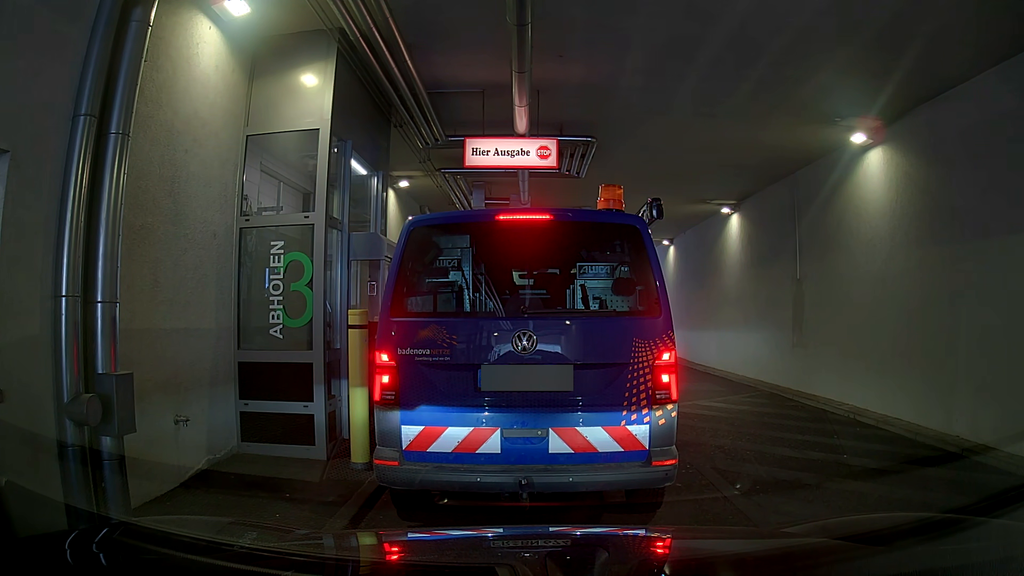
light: Day
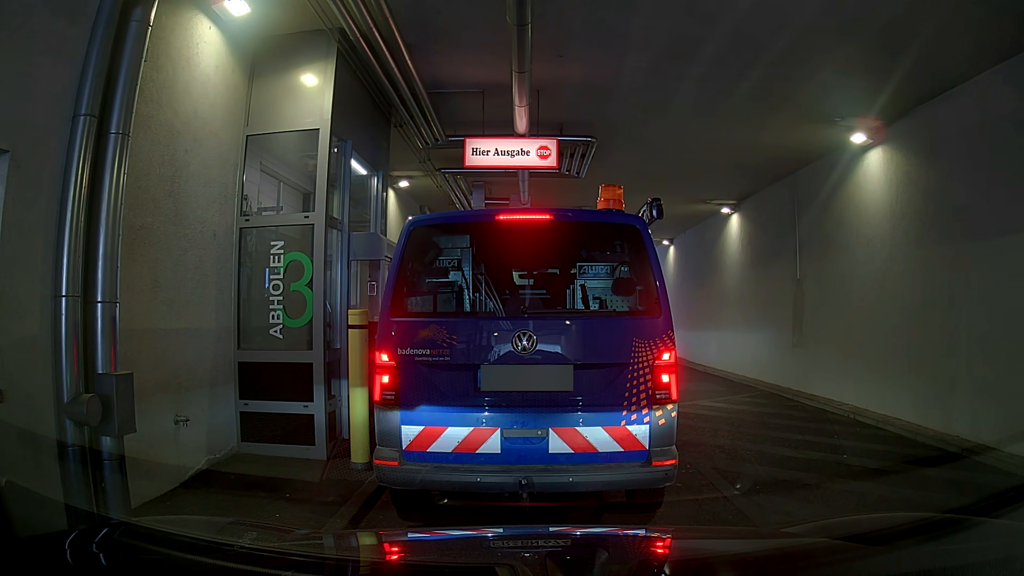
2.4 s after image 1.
(0.0, 0.0) m; 0°
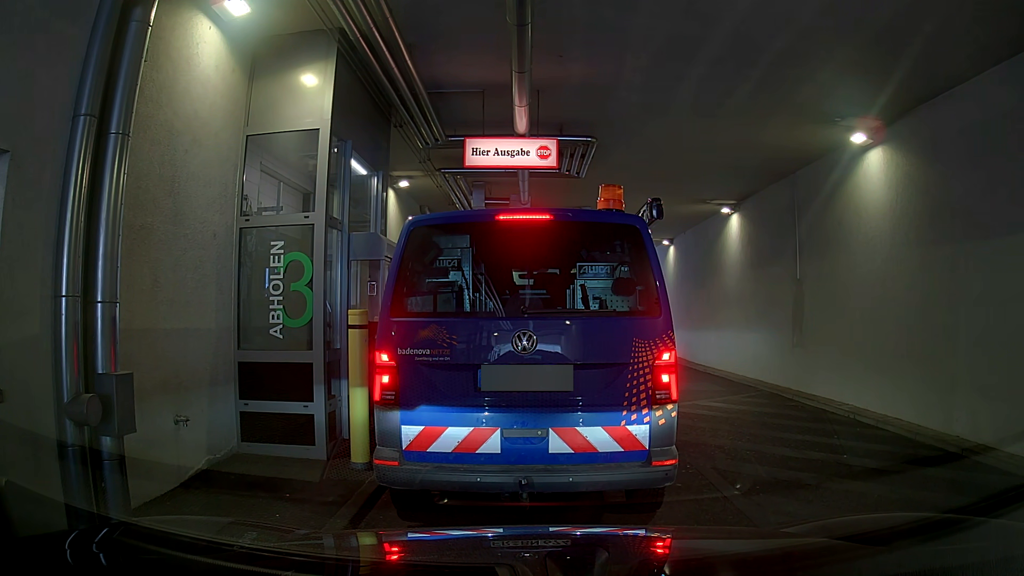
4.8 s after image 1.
(0.0, 0.0) m; 0°
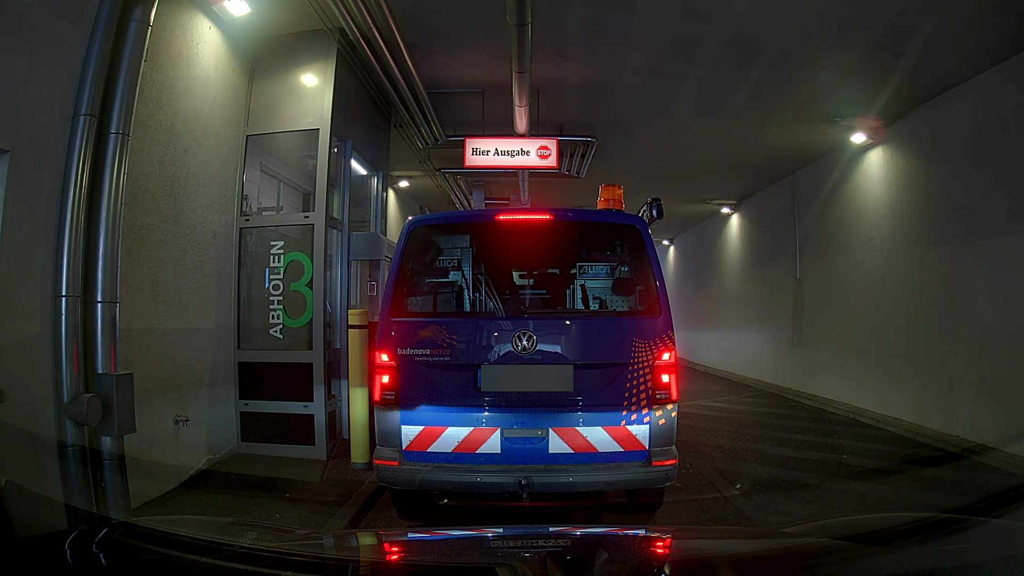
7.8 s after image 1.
(0.0, 0.0) m; 0°
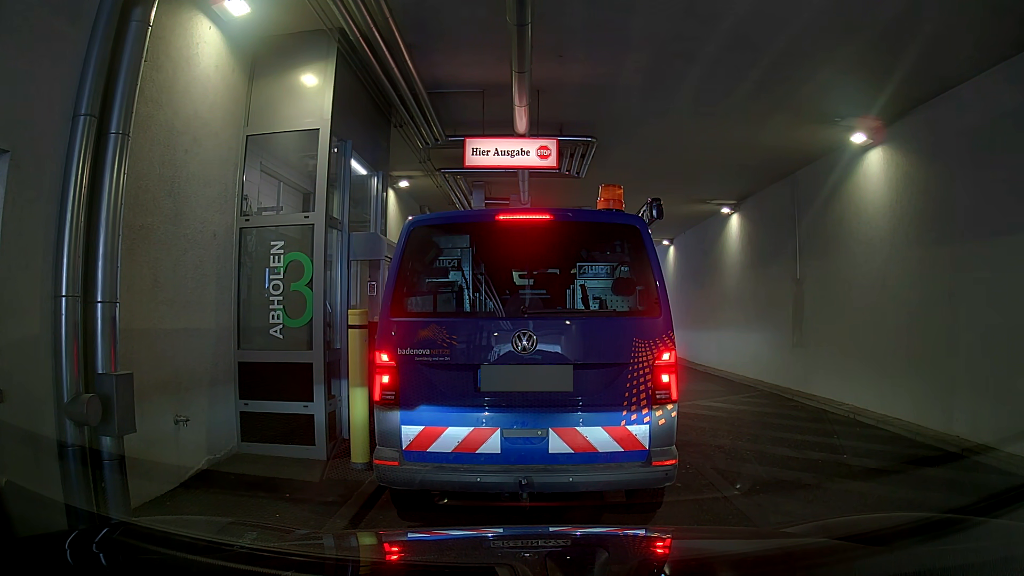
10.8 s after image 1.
(0.0, 0.0) m; 0°
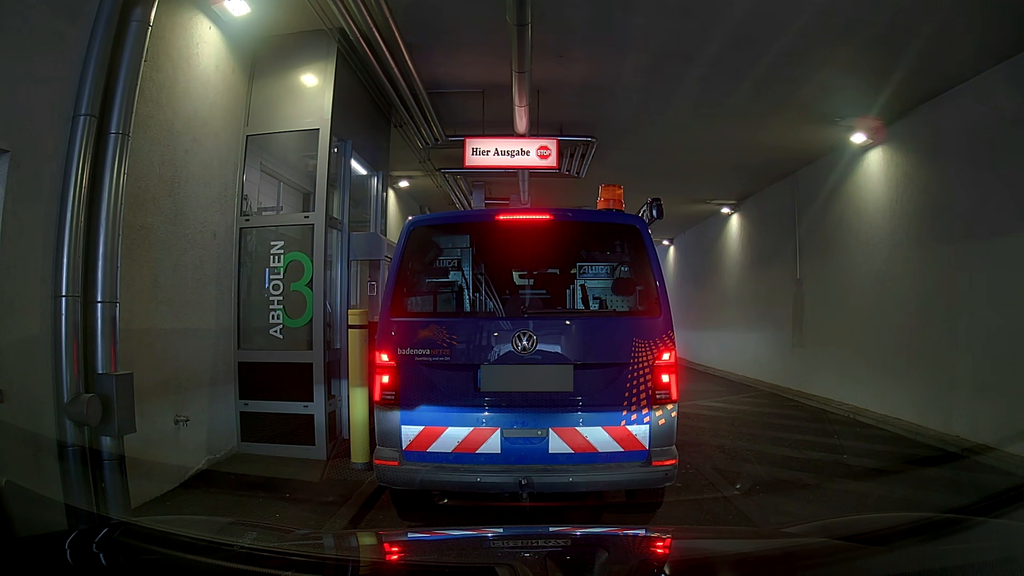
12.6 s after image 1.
(0.0, 0.0) m; 0°
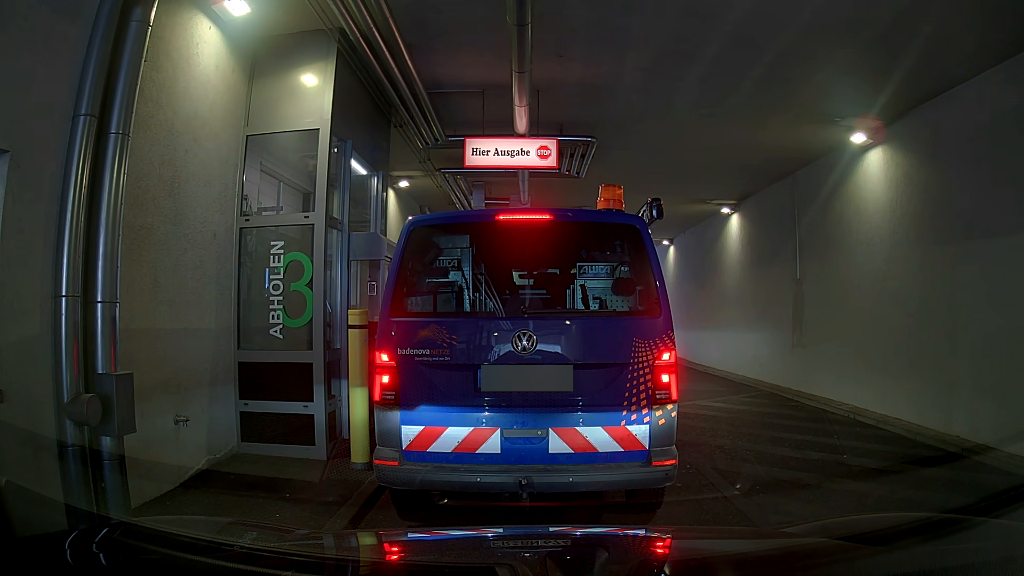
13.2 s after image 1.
(0.0, 0.0) m; 0°
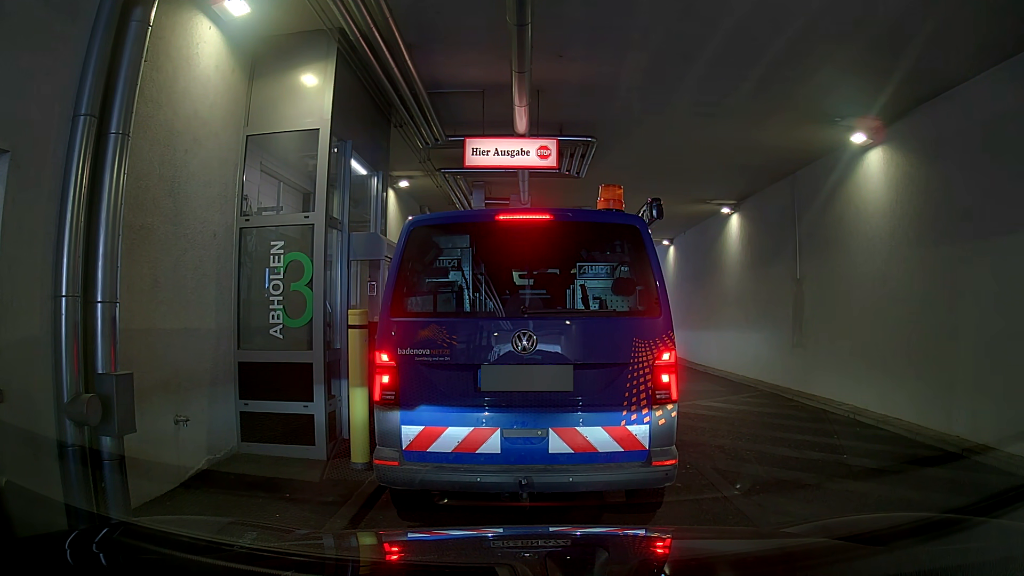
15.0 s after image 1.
(0.0, 0.0) m; 0°
